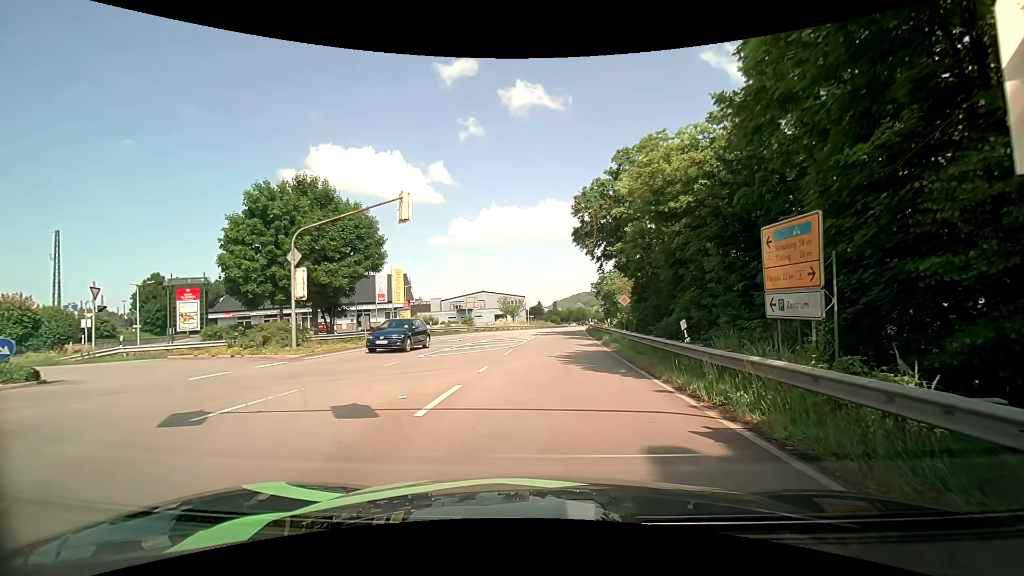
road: primary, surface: asphalt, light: Day
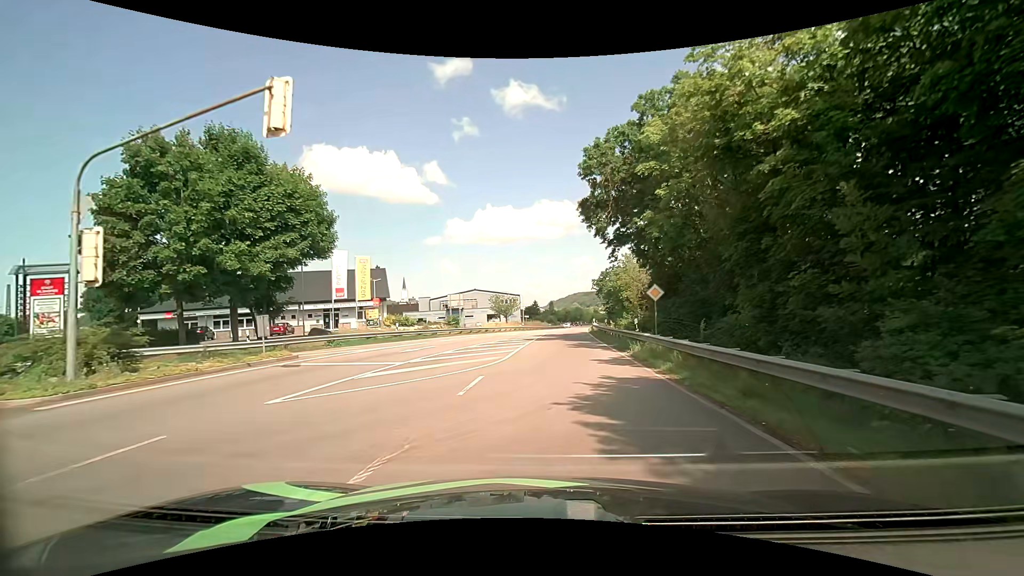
(0.0, +10.4) m; 0°
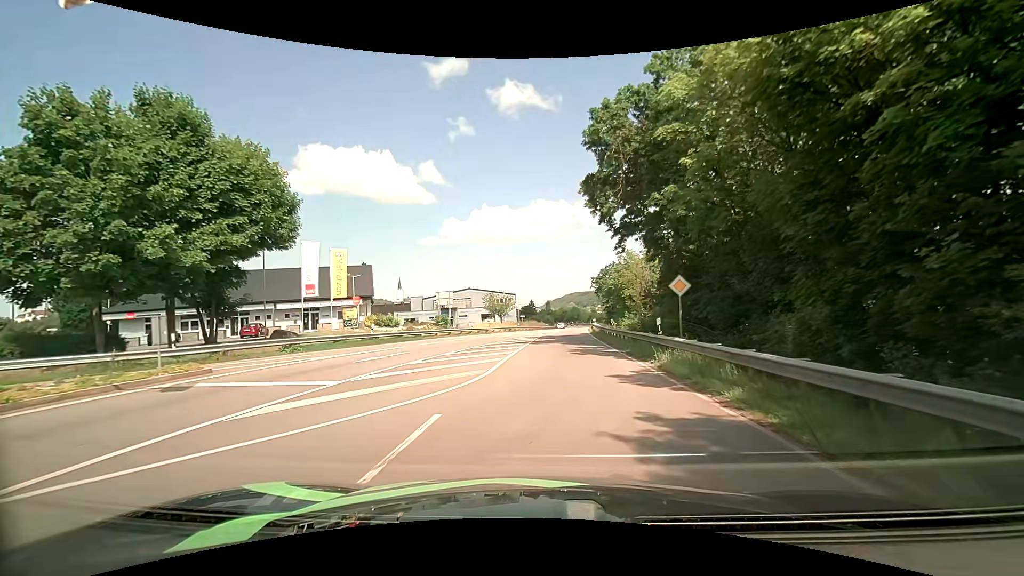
(0.0, +4.9) m; 0°
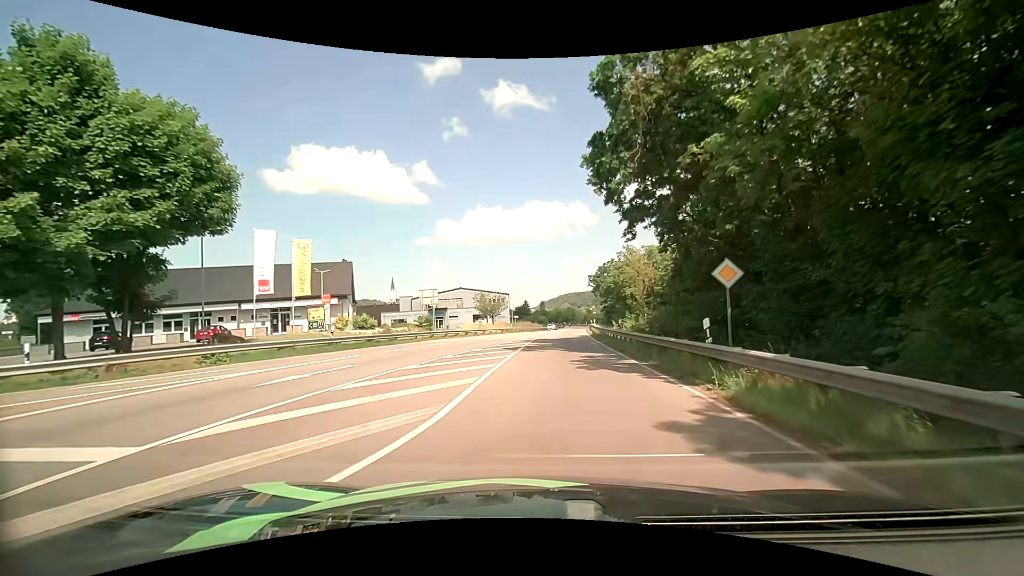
(0.0, +5.5) m; 0°
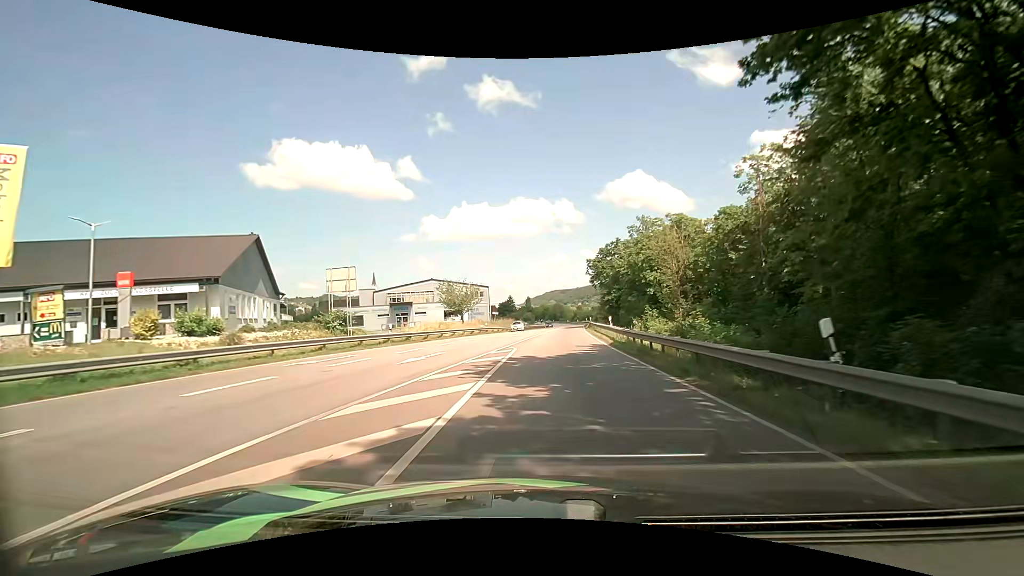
(+0.2, +19.9) m; 0°
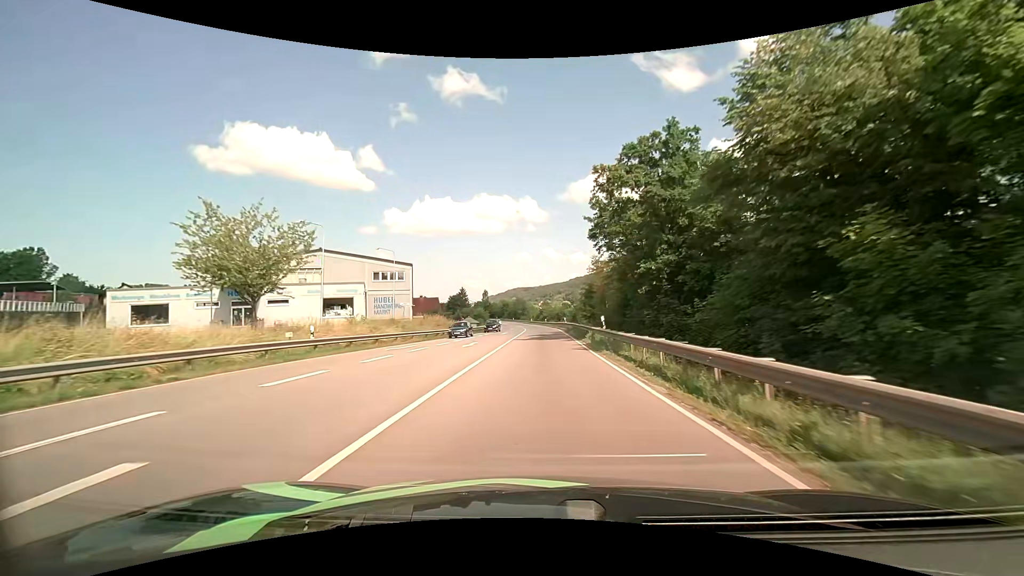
(+2.4, +40.7) m; +5°
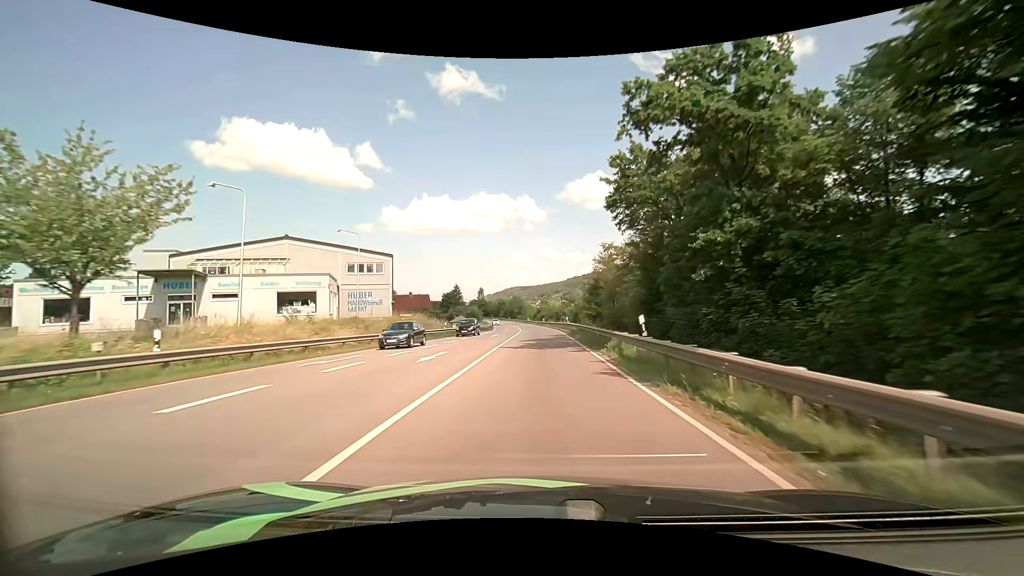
(0.0, +9.1) m; 0°
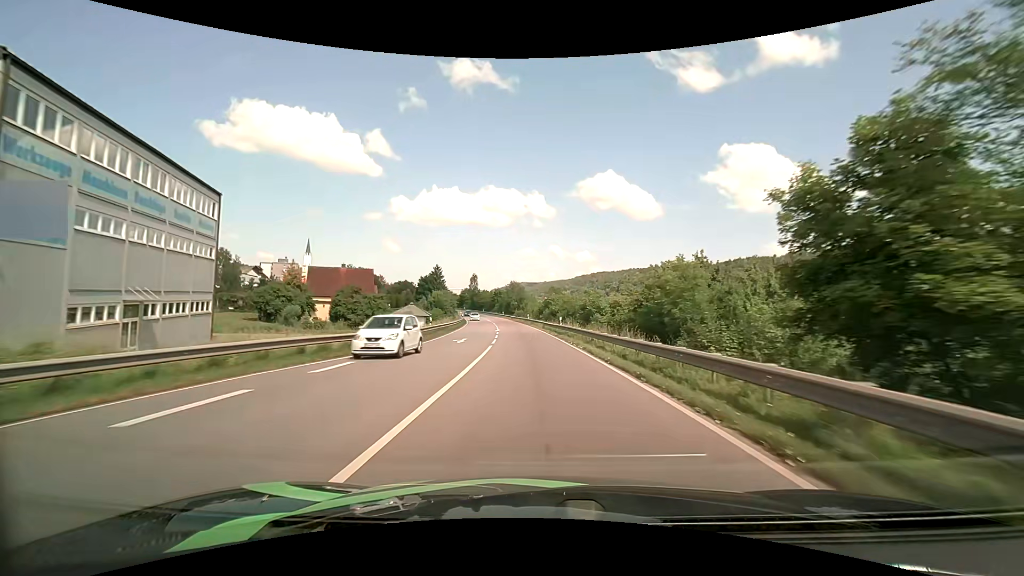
(-0.3, +49.6) m; -1°
(0, +10) (0, +20) (0, +30) (-1, +40) (-2, +50) (-3, +60) (-4, +70) (-6, +80) (-7, +90) (-9, +99) m
